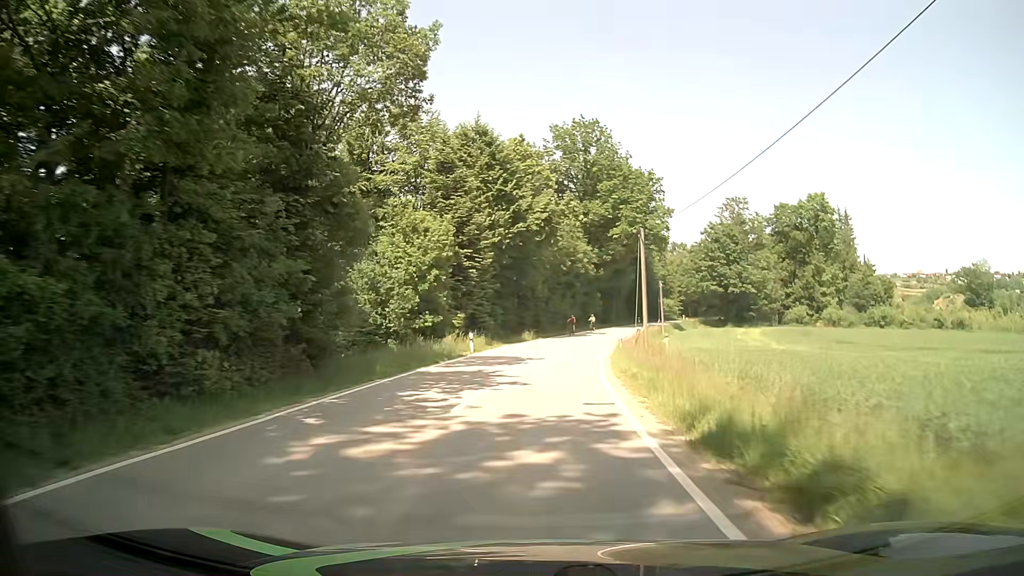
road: tertiary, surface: asphalt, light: Day
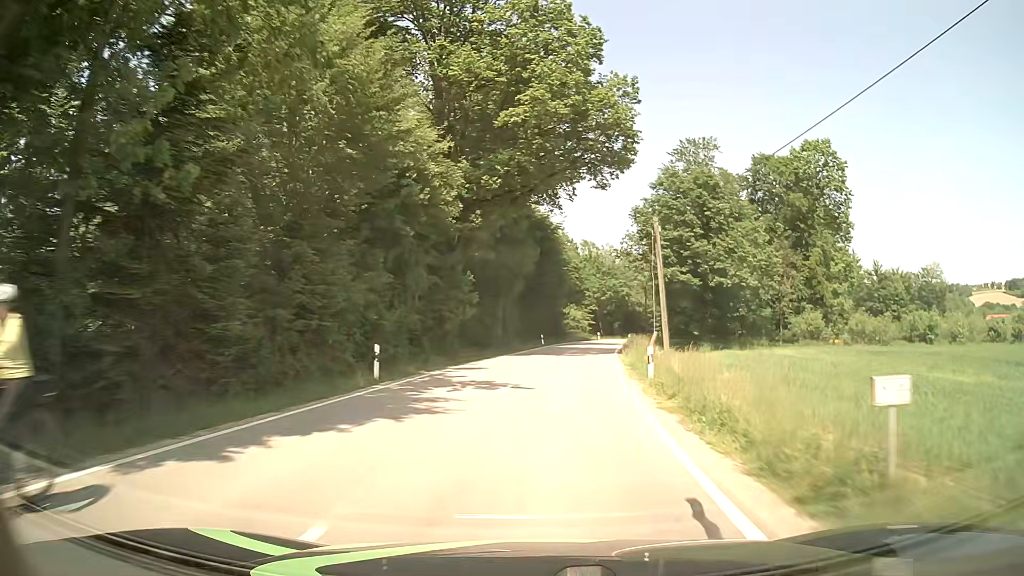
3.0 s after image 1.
(+4.1, +46.8) m; +11°
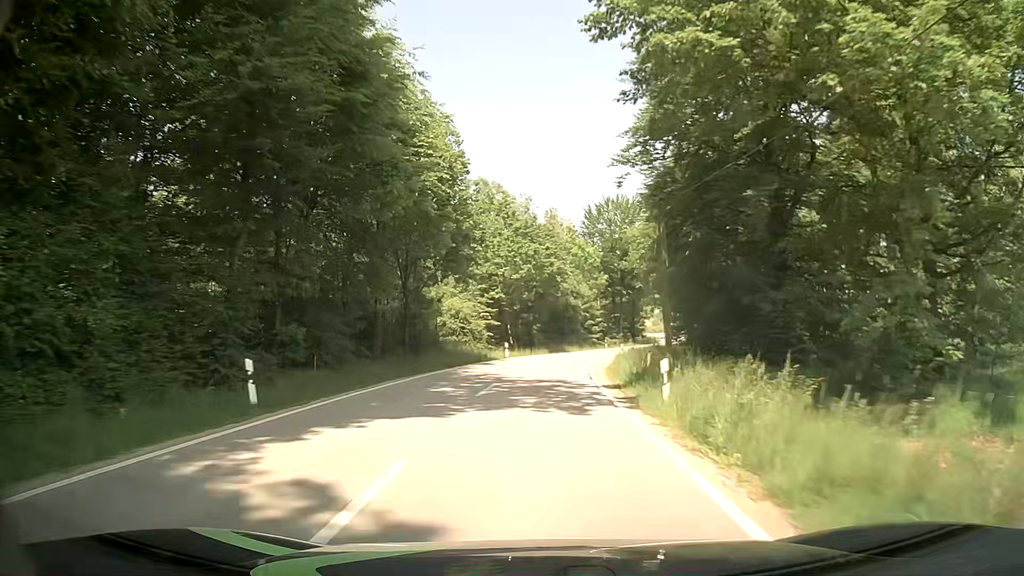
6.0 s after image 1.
(+3.6, +46.3) m; +8°
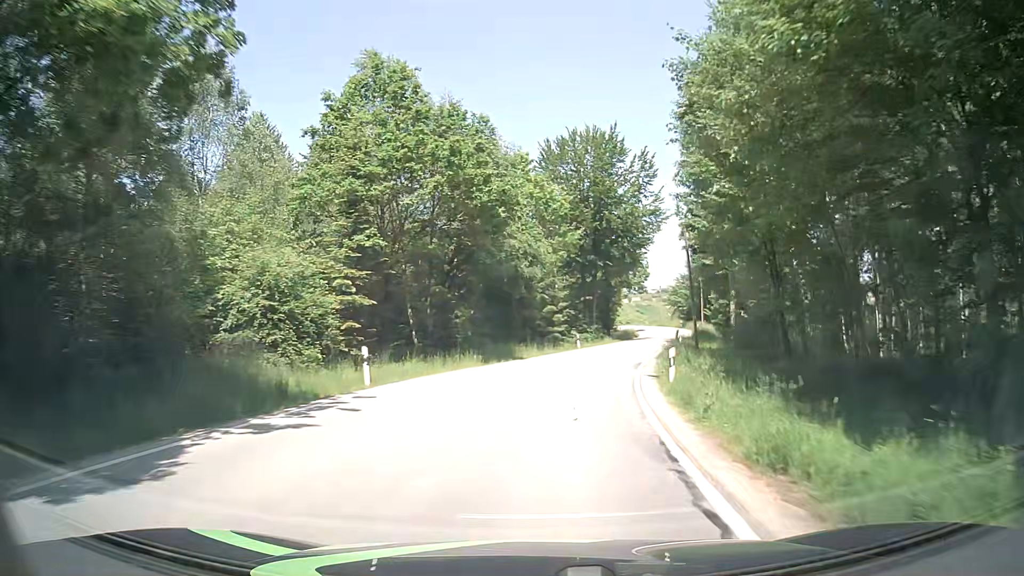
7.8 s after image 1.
(+0.6, +27.4) m; +3°
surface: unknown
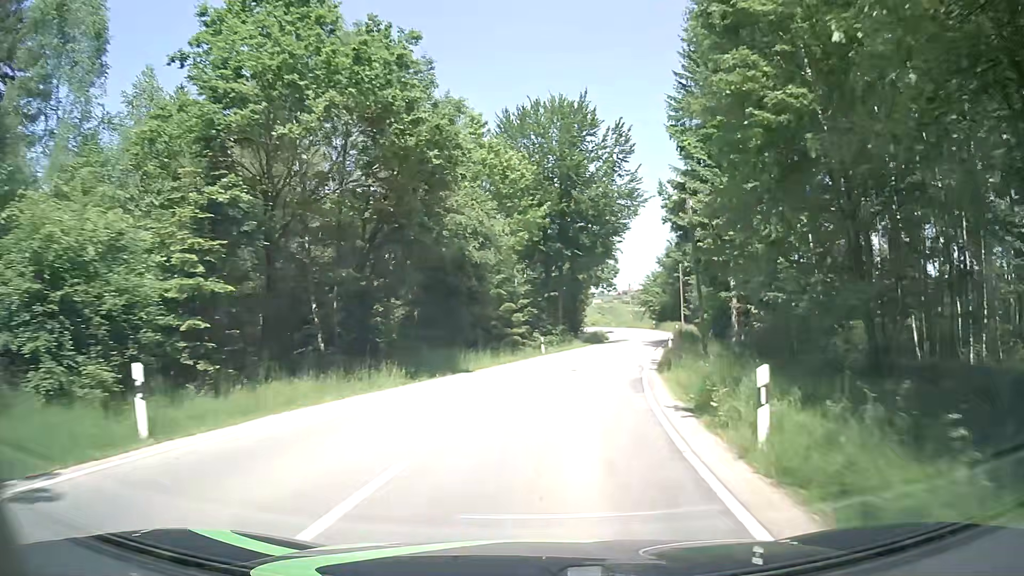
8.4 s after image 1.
(+0.3, +8.9) m; +4°
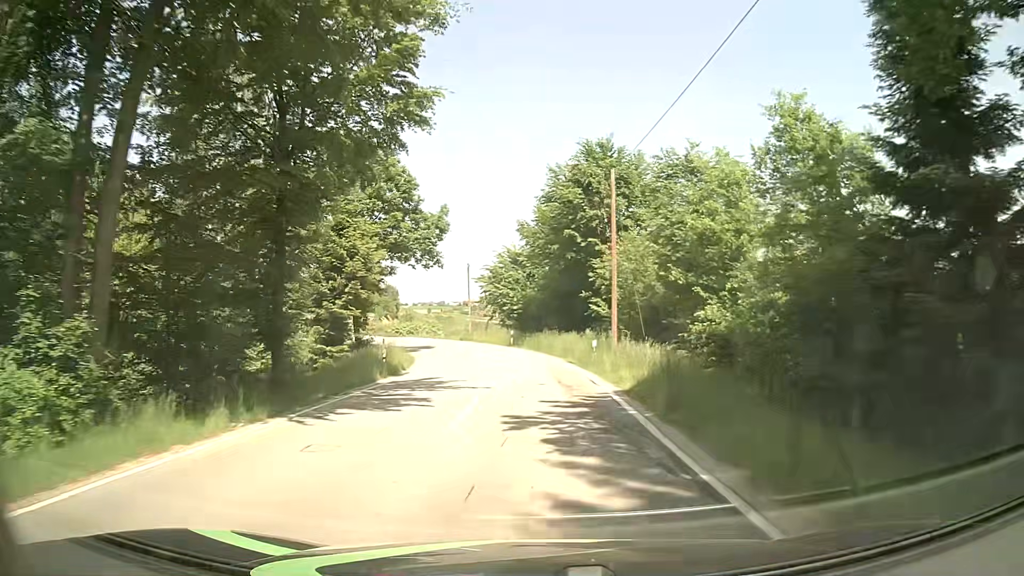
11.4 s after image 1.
(+5.8, +41.7) m; +14°
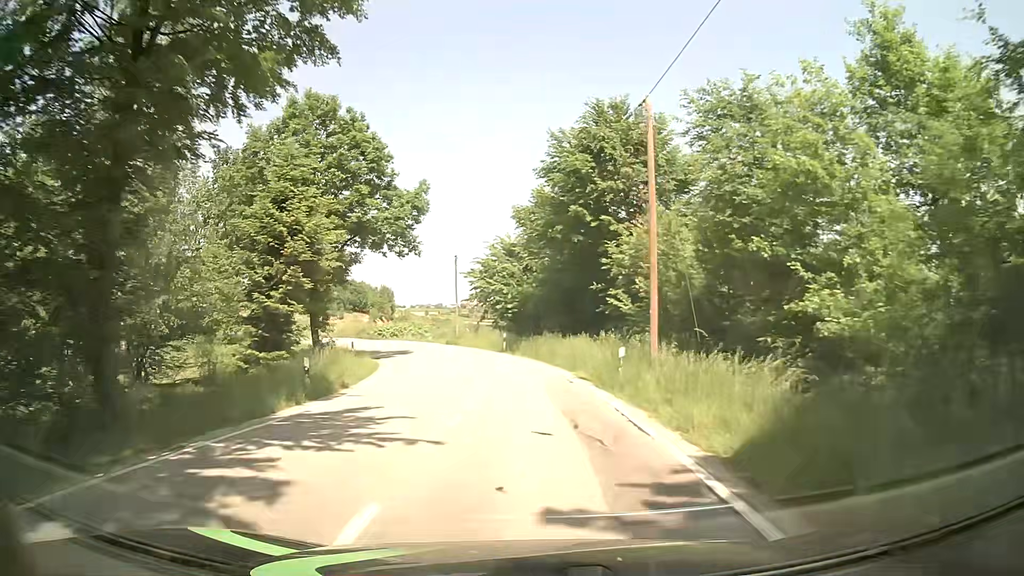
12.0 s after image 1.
(0.0, +7.8) m; +1°
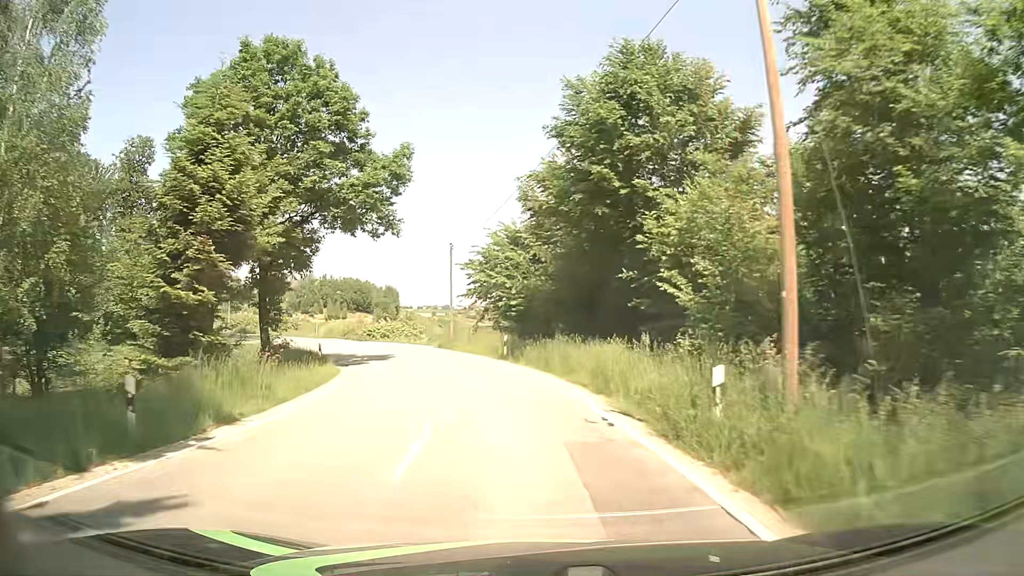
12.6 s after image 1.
(-0.1, +7.6) m; -2°
(0, +10) (-1, +20) (-4, +30) (-7, +39) (-13, +47) (-19, +55) (-26, +62) (-34, +69) (-42, +75) (-49, +81) m
